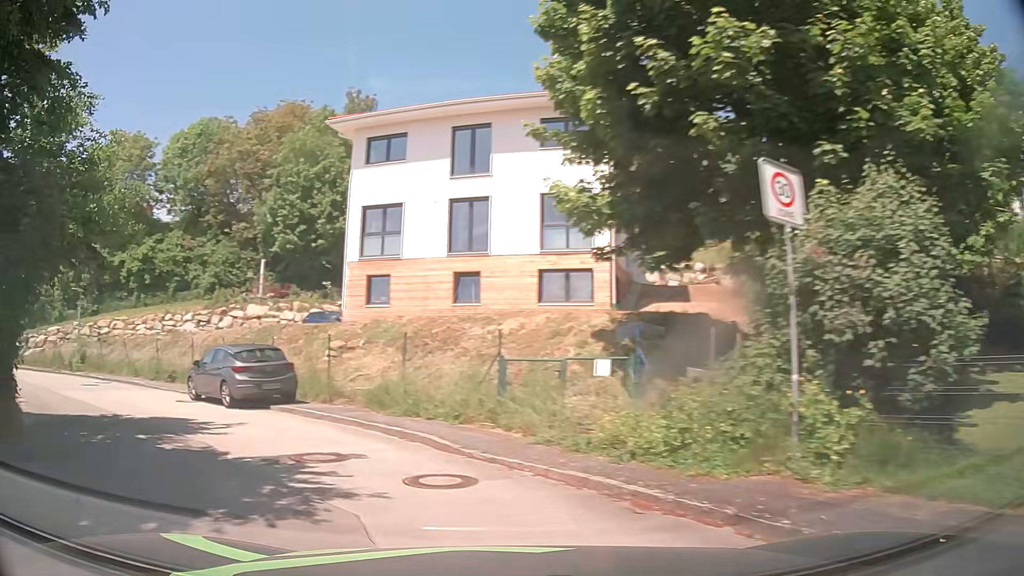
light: Day
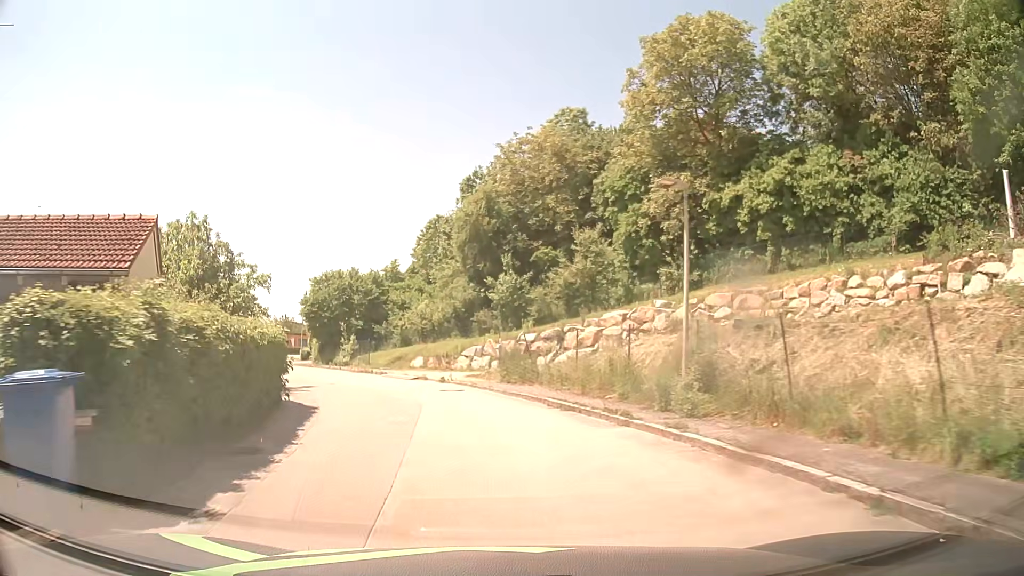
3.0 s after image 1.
(-14.4, +18.8) m; -52°
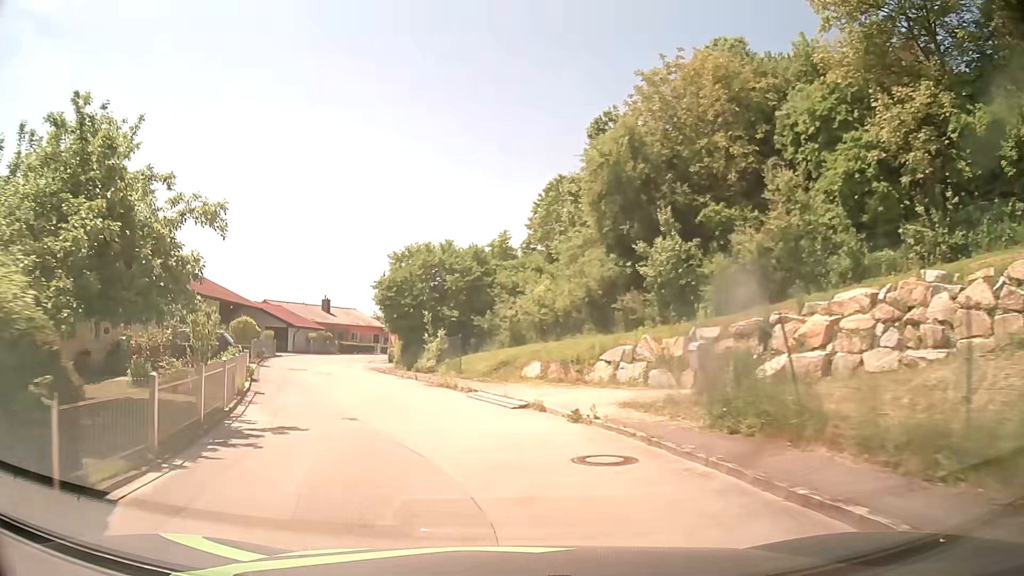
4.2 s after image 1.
(-1.1, +12.5) m; -10°
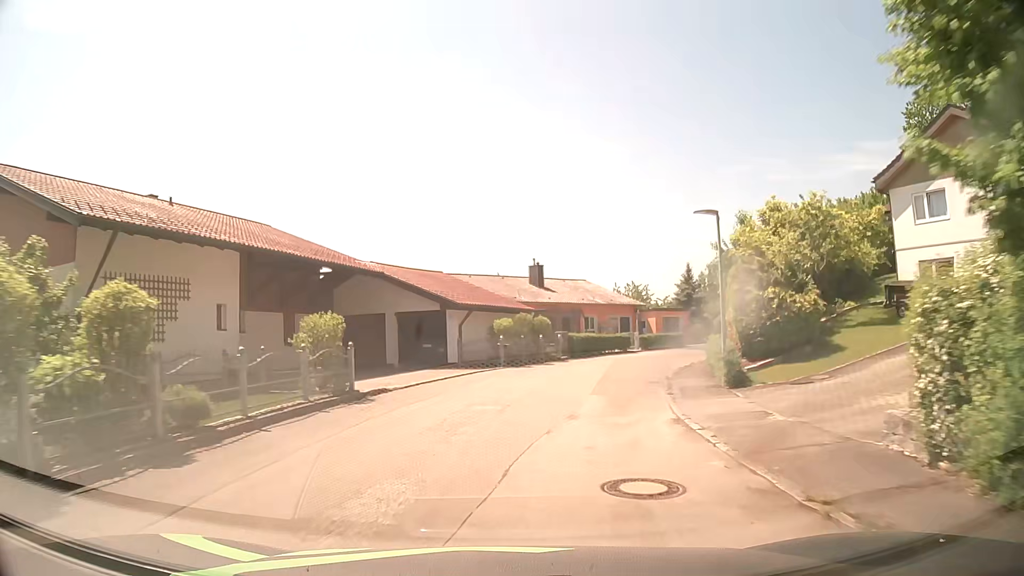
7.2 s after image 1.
(-7.8, +31.6) m; -20°
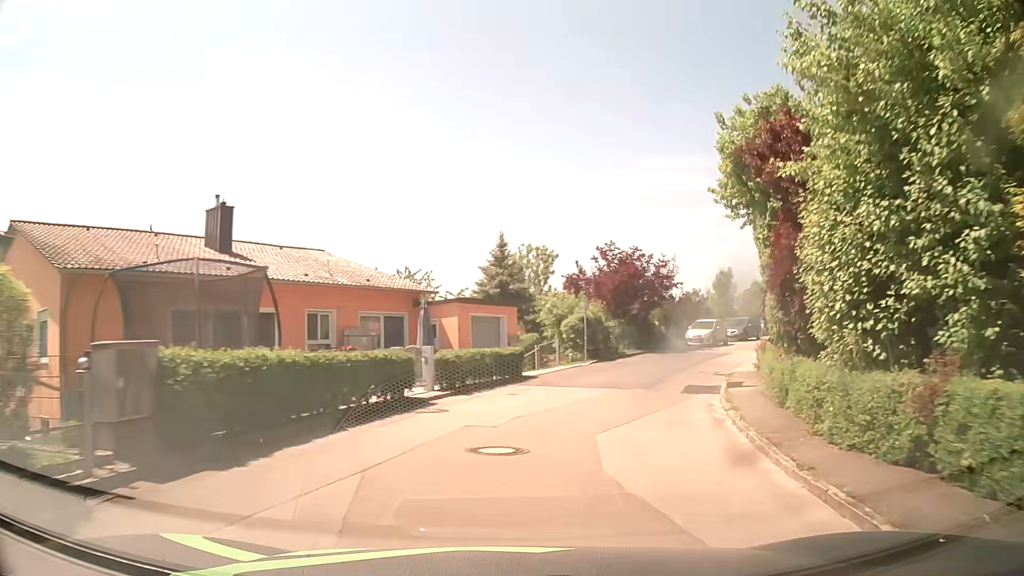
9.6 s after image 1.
(+3.5, +24.9) m; +19°
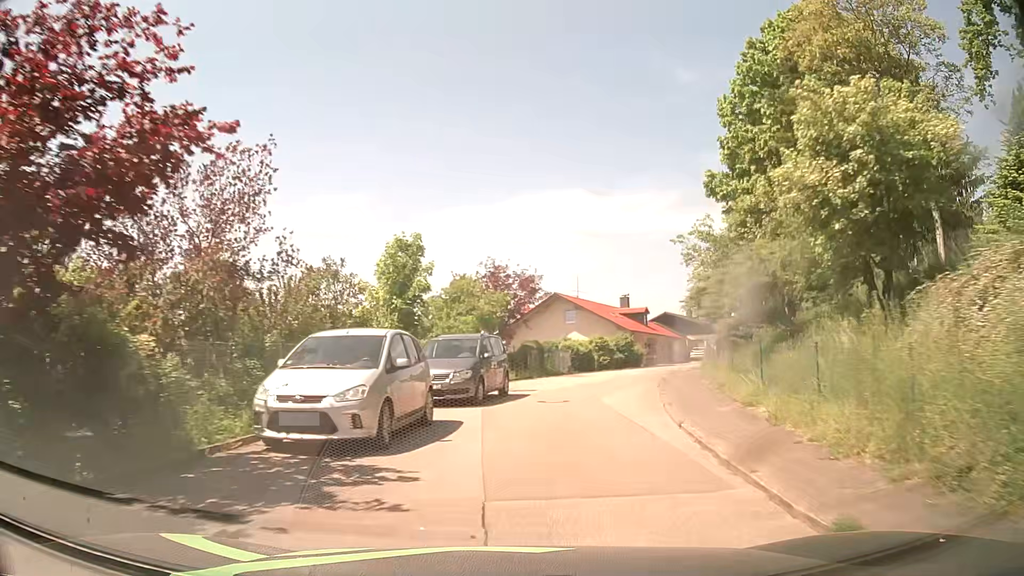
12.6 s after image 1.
(+8.6, +30.0) m; +29°
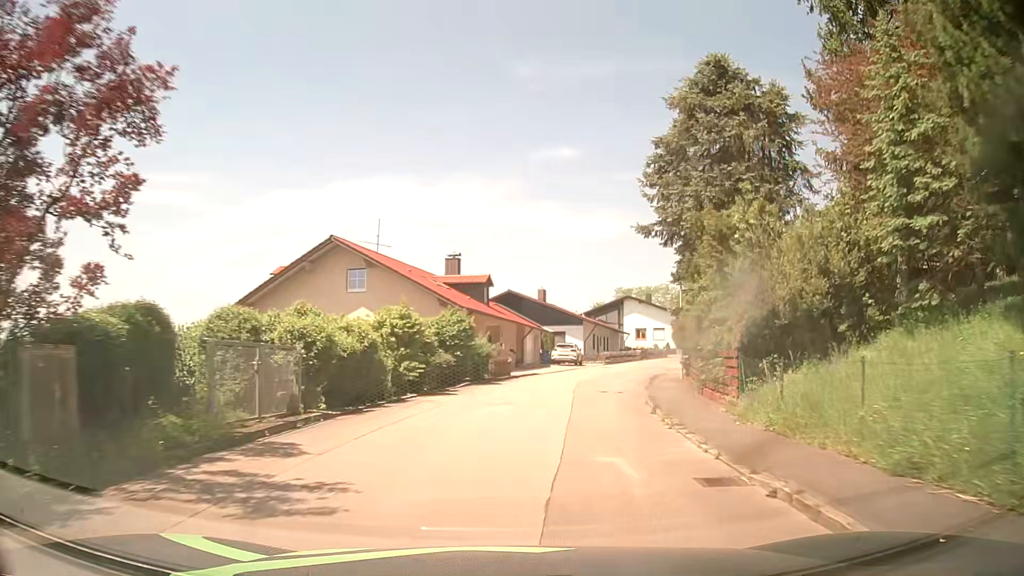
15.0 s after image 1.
(+3.9, +25.7) m; +16°
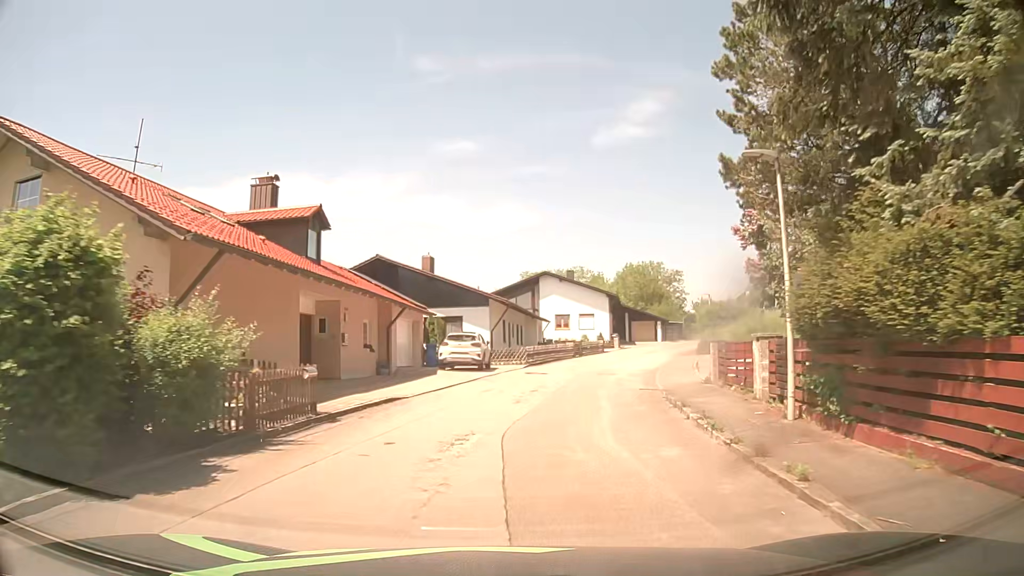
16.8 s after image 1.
(+1.4, +18.6) m; +8°
(0, +10) (+2, +20) (+4, +30) (+7, +39) (+10, +49) (+14, +58) (+19, +67) (+25, +75) (+31, +82) (+40, +88) m
